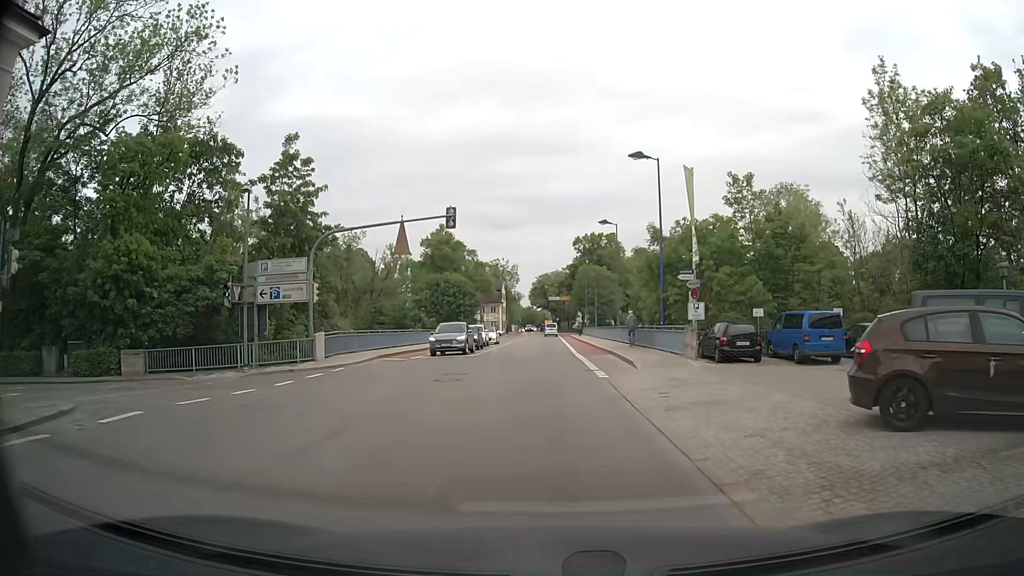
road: residential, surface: asphalt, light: Day
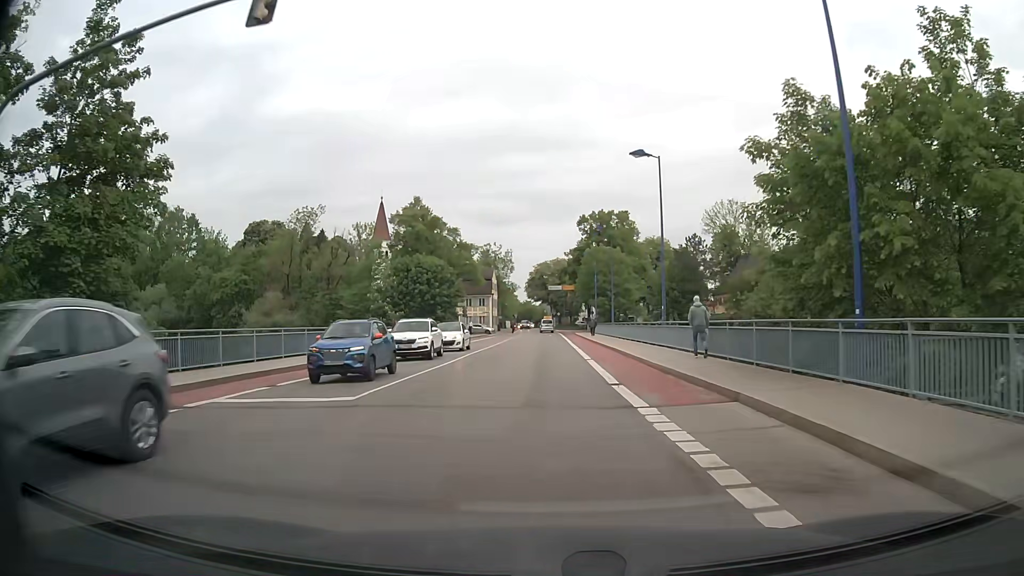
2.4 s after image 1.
(-0.2, +21.5) m; 0°
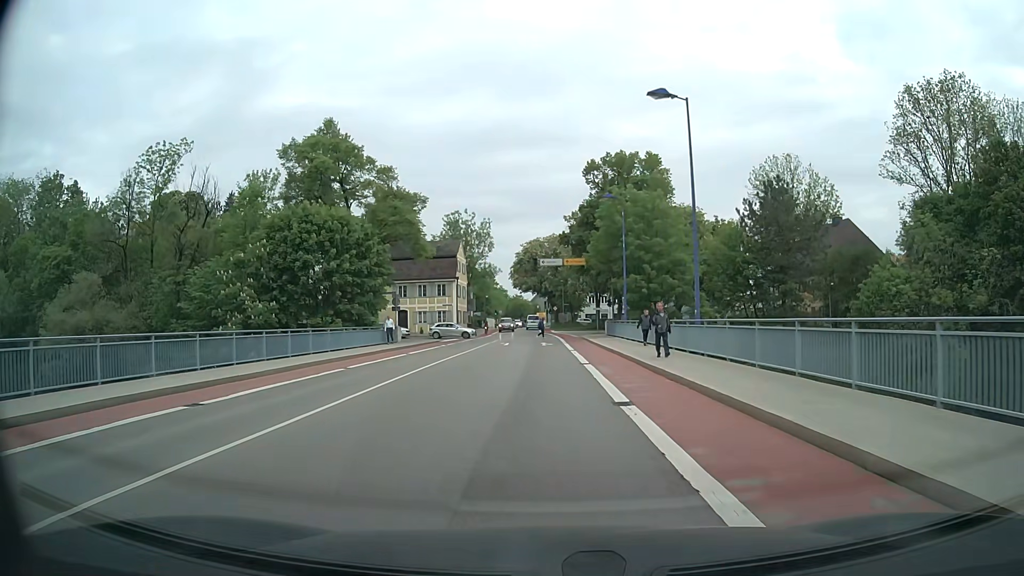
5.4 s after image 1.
(+0.1, +35.2) m; +1°
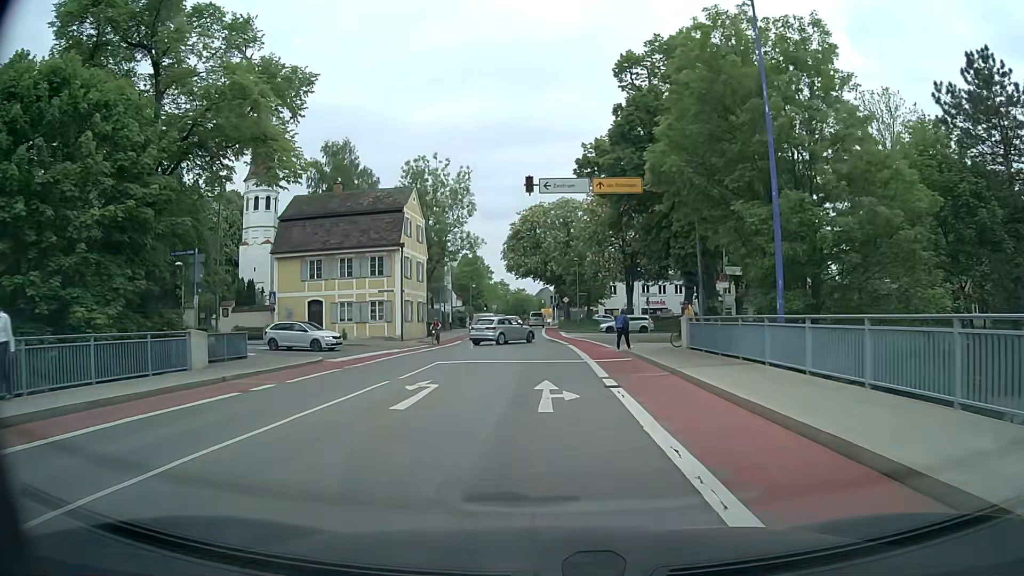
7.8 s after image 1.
(-0.2, +29.1) m; -1°
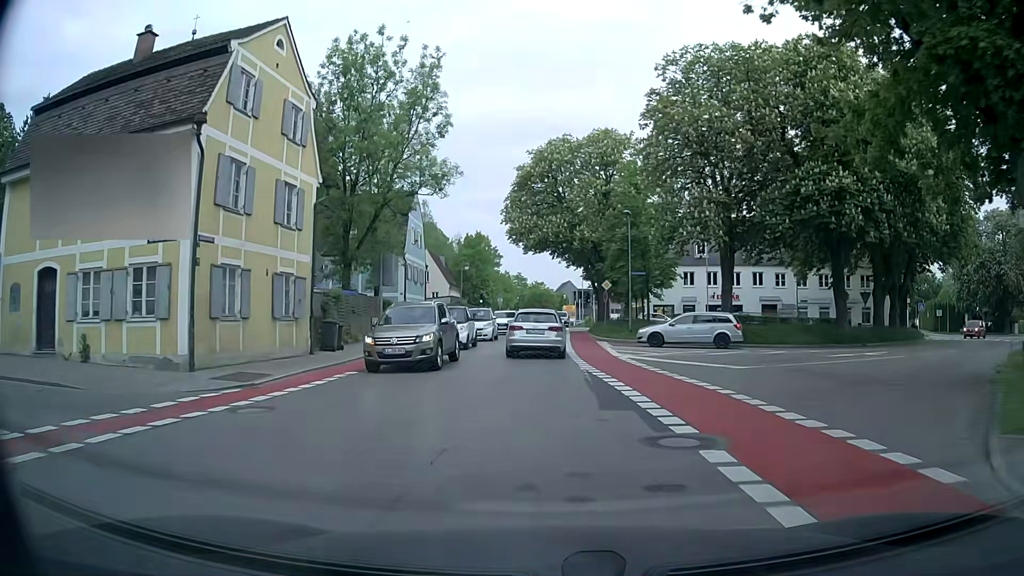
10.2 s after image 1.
(-0.4, +27.1) m; -1°
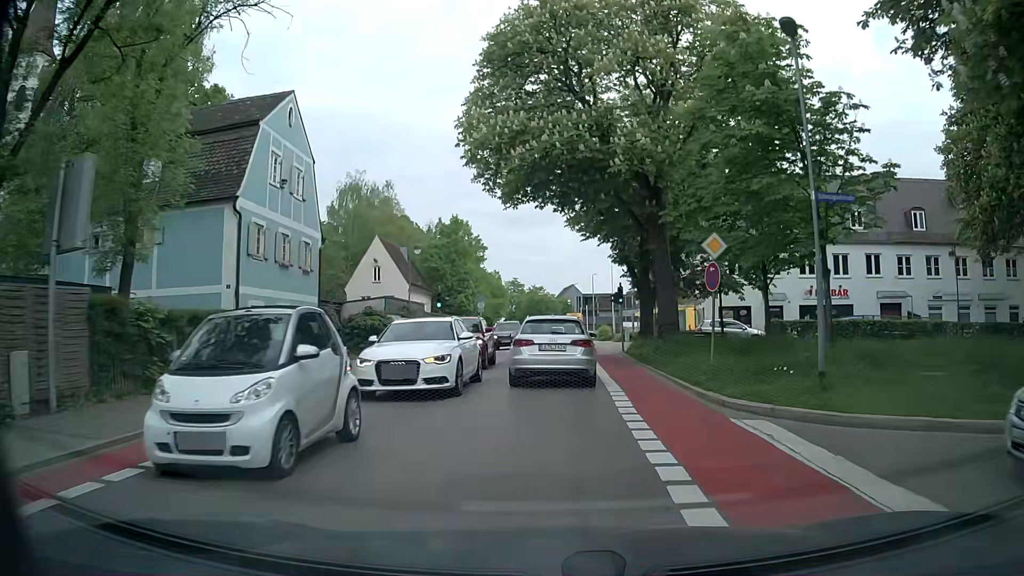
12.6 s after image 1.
(-0.4, +23.8) m; -1°
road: tertiary
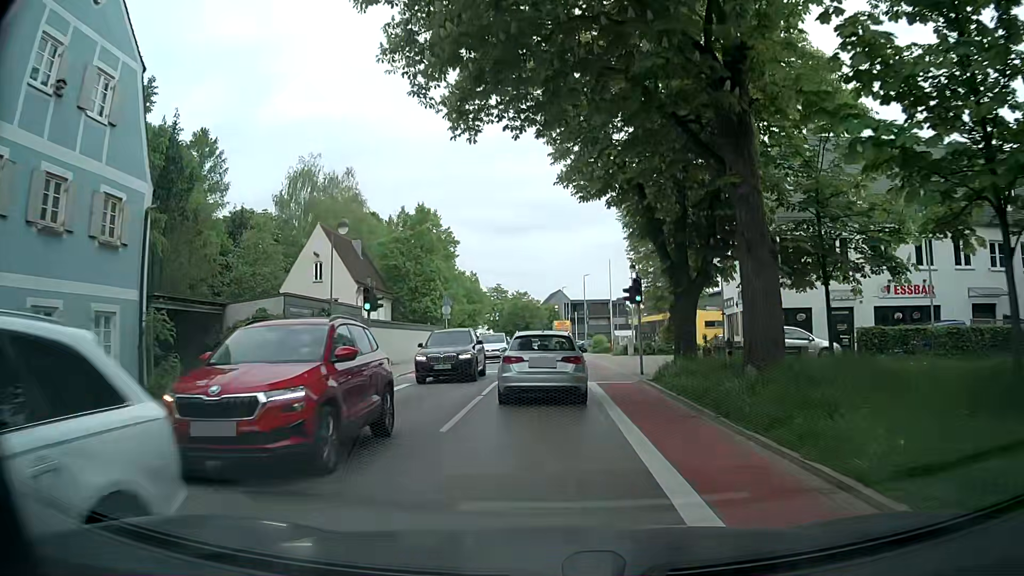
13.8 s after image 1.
(+0.1, +11.7) m; +1°
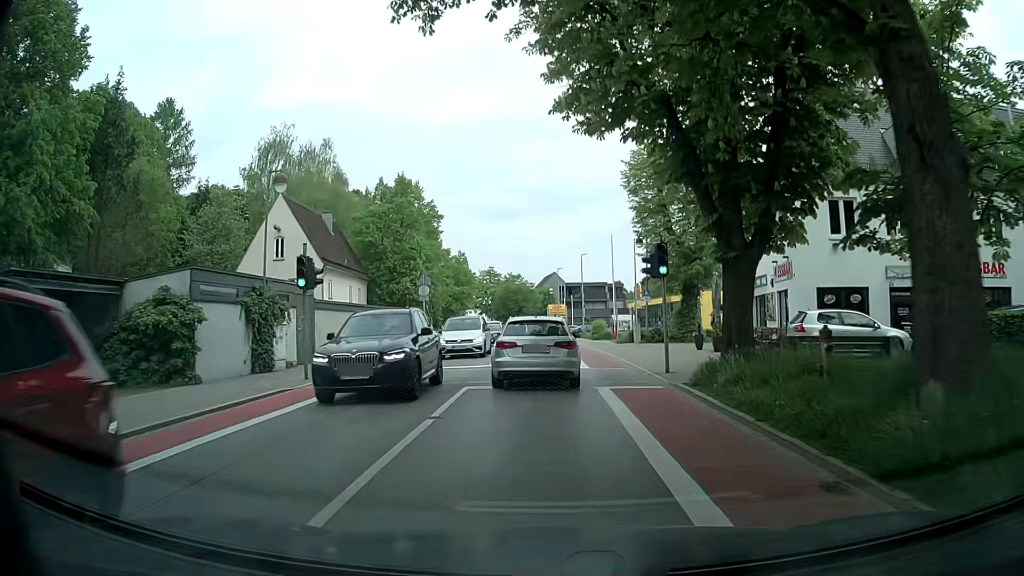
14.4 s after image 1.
(0.0, +6.0) m; +1°
(0, +10) (0, +20) (0, +30) (-1, +40) (-1, +50) (-2, +60) (-3, +70) (-4, +80) (-5, +90) (-7, +100) m
